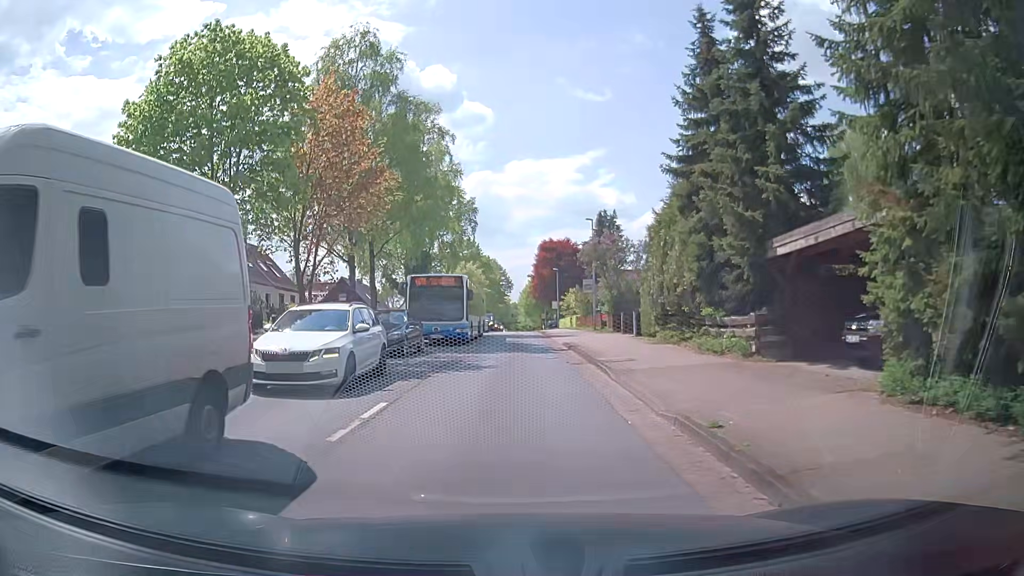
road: tertiary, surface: asphalt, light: Day
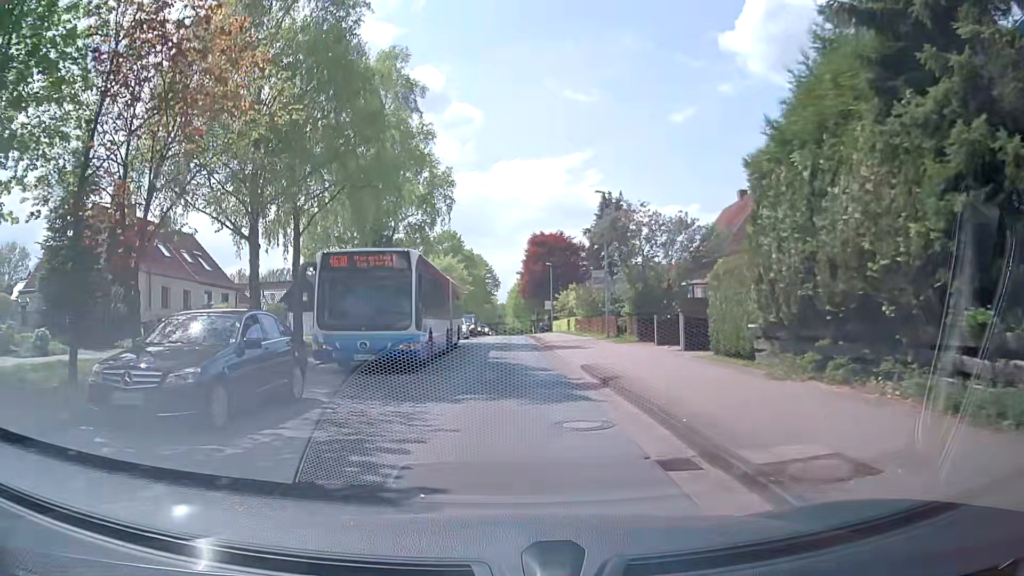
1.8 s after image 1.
(+0.7, +11.3) m; +4°
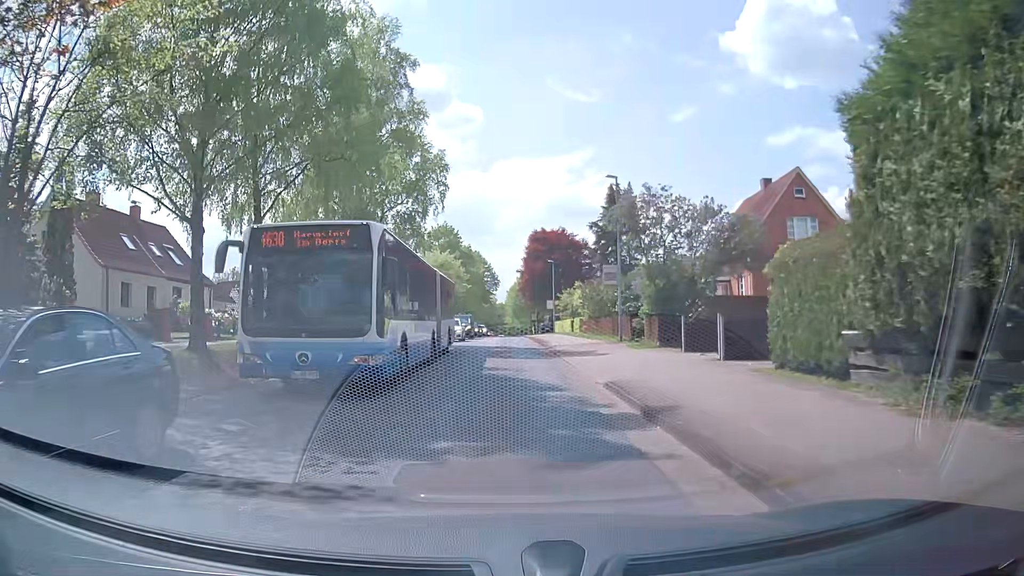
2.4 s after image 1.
(0.0, +4.1) m; 0°
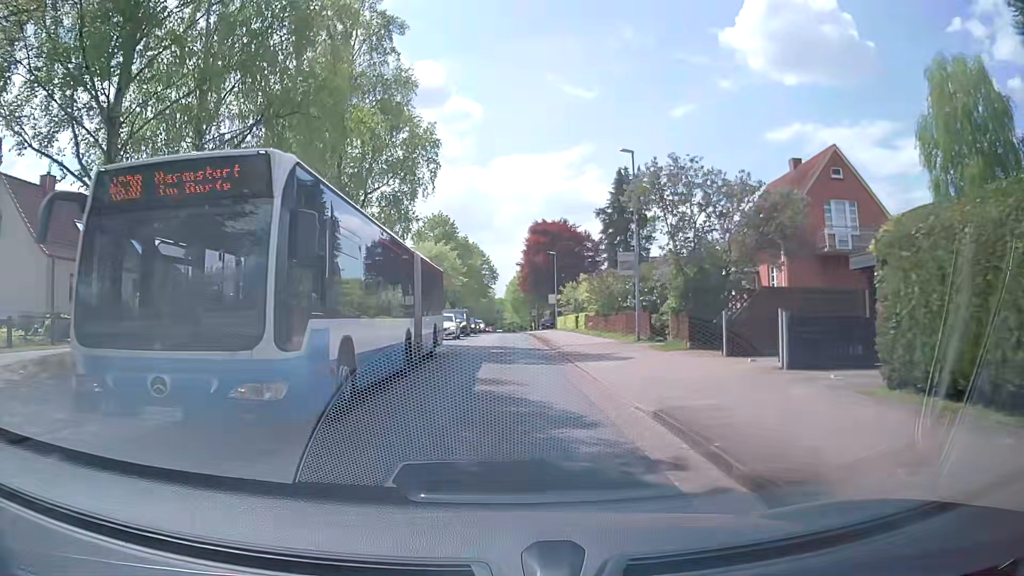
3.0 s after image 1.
(0.0, +4.3) m; 0°
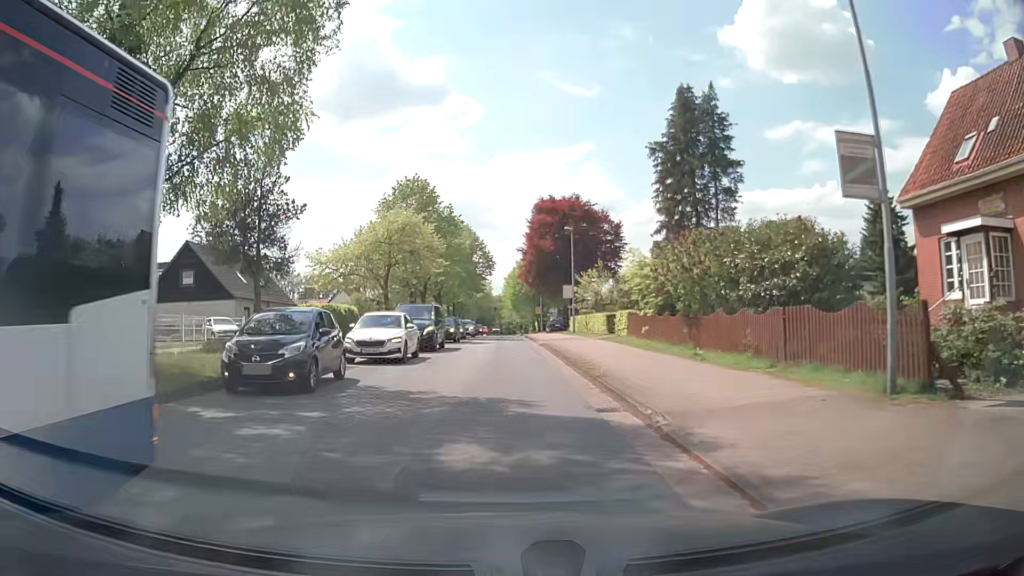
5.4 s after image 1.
(0.0, +18.3) m; 0°
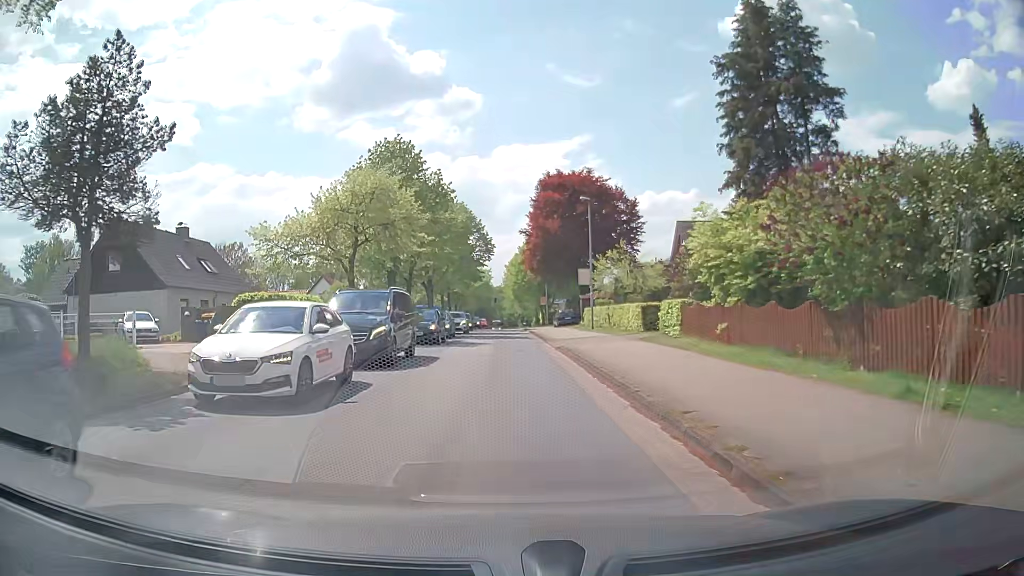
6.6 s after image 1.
(-0.1, +9.7) m; -1°
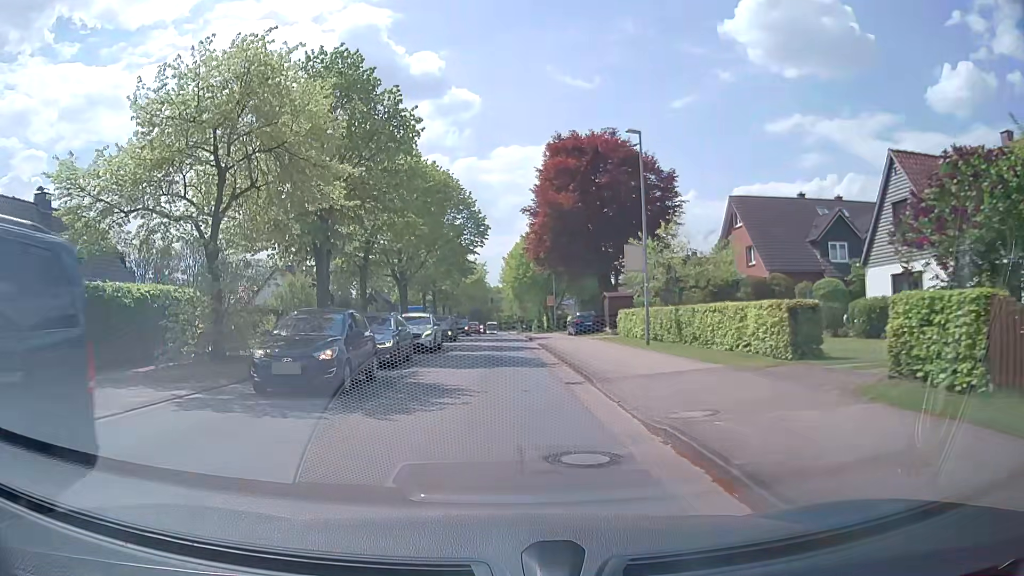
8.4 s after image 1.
(+0.1, +15.8) m; 0°
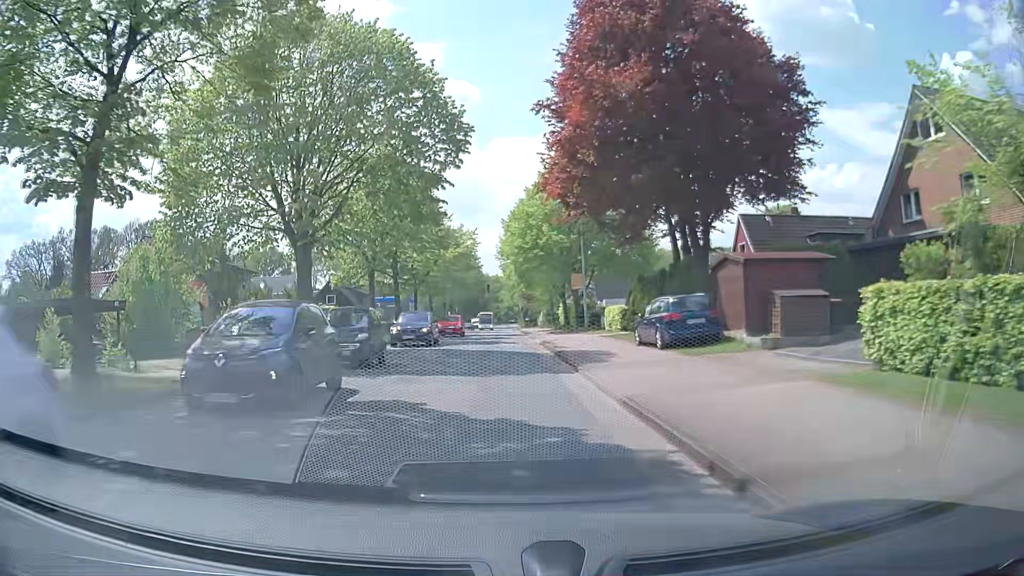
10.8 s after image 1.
(+0.1, +24.3) m; +1°
(0, +10) (0, +20) (-1, +30) (-1, +40) (-1, +50) (-1, +60) (-2, +70) (-2, +80) (-2, +90) (-2, +100) m
